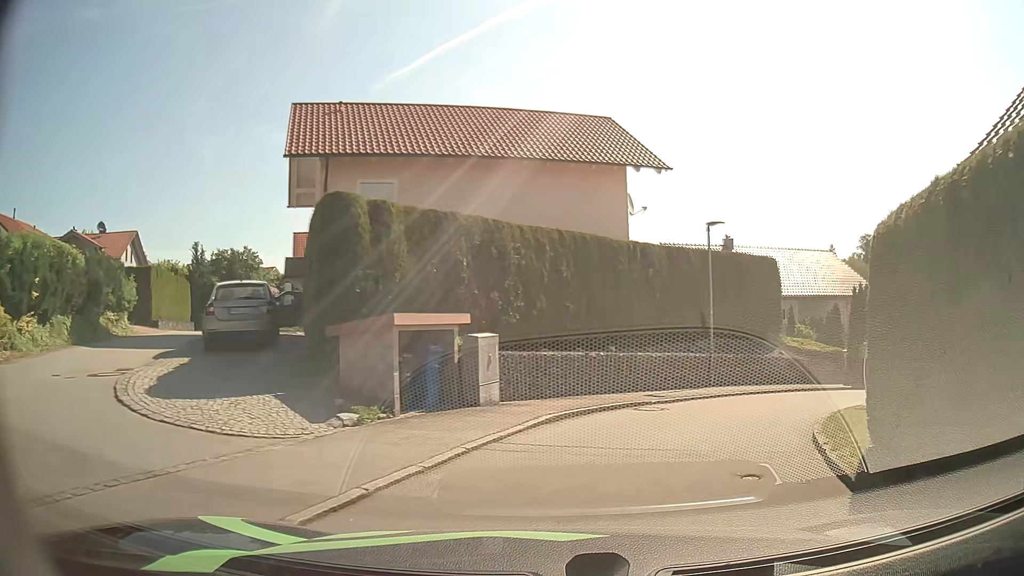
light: Day
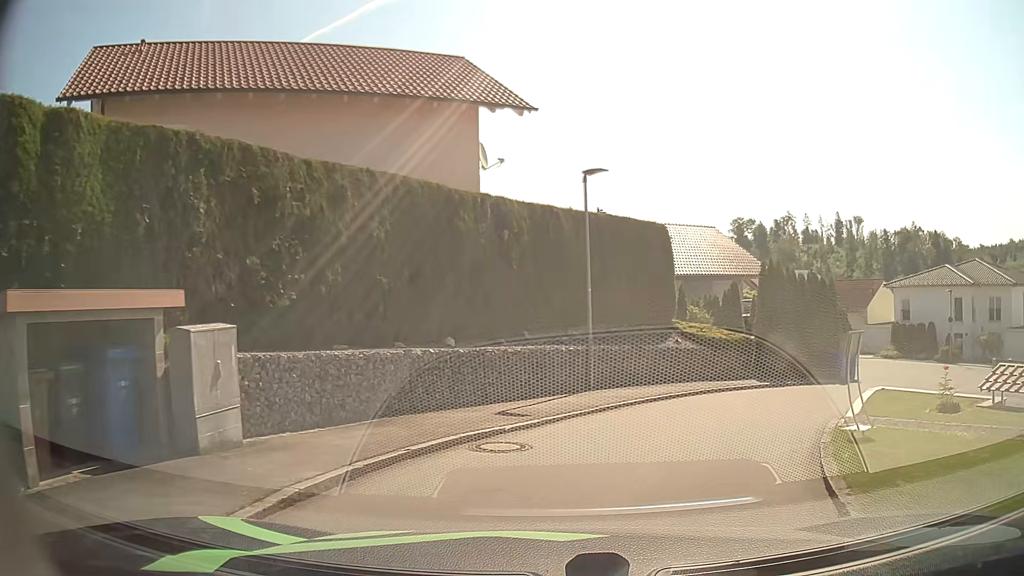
(+0.6, +5.3) m; +11°
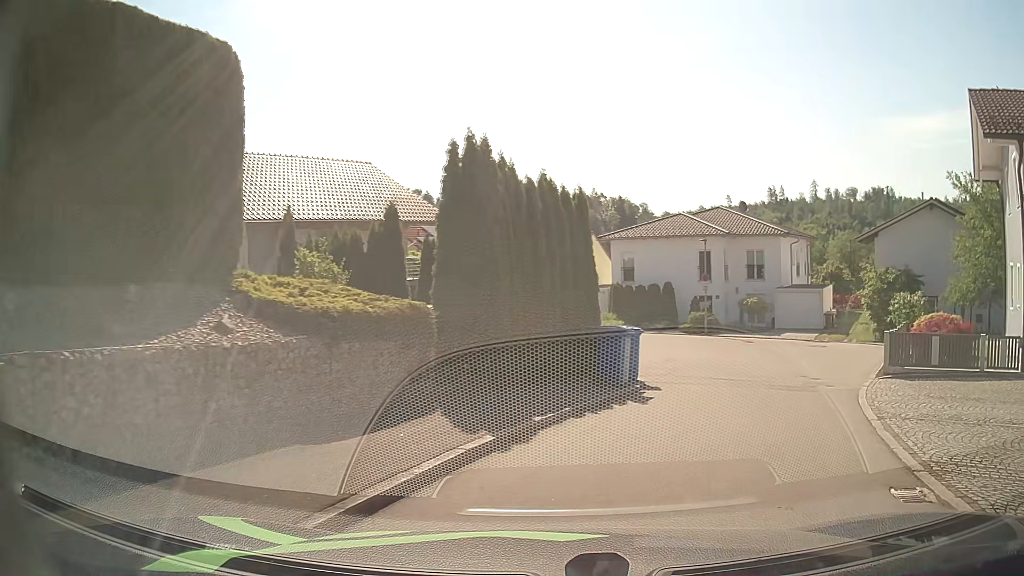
(+2.8, +12.7) m; +29°
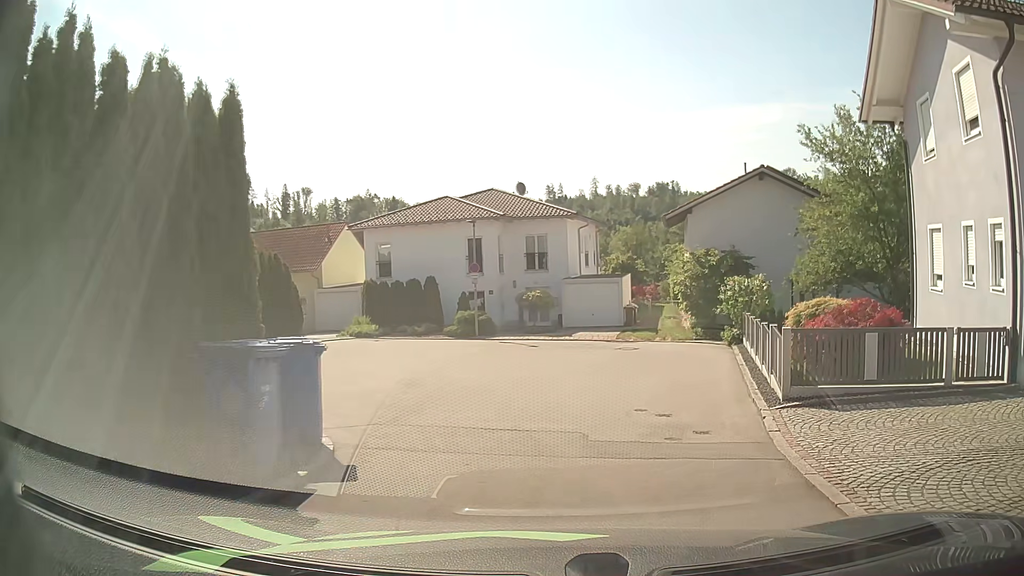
(+1.2, +6.8) m; +18°
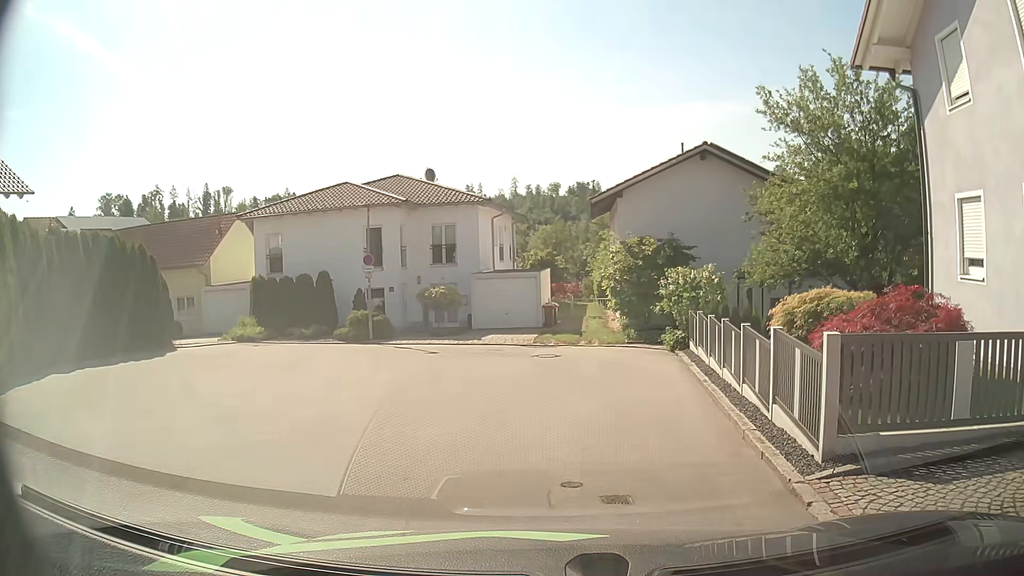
(+0.3, +4.2) m; +6°
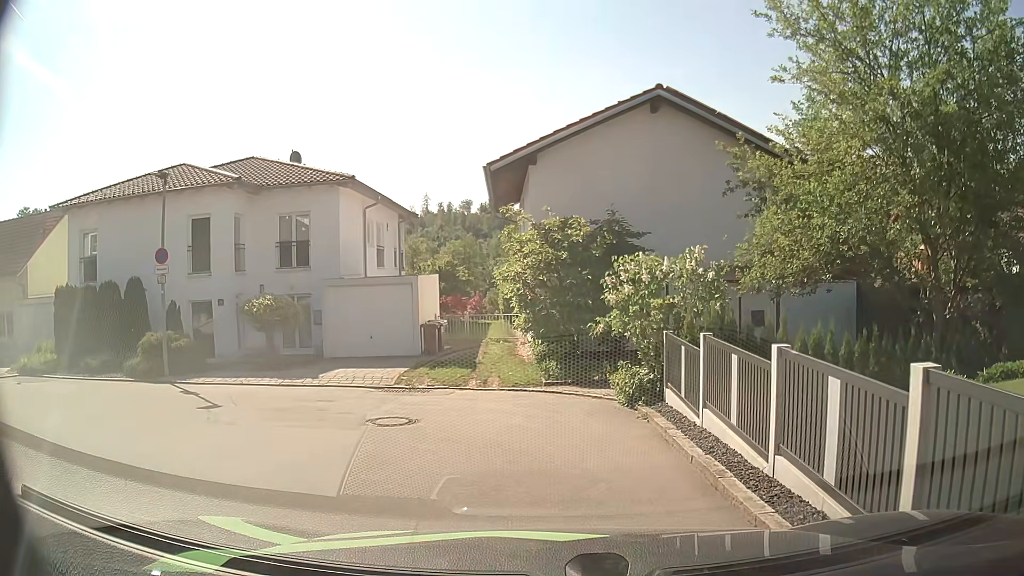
(+0.7, +8.8) m; +7°
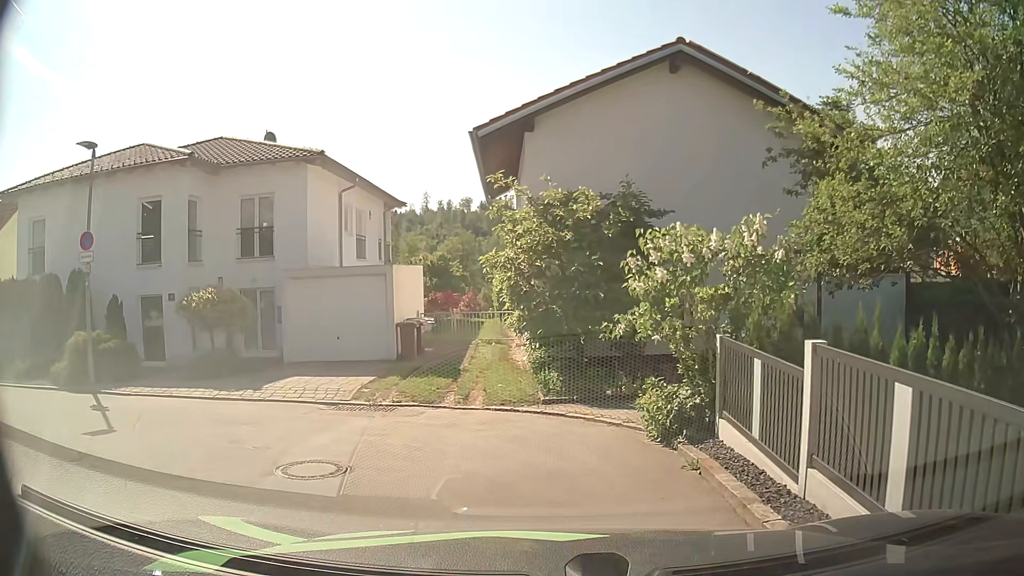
(0.0, +3.2) m; +2°
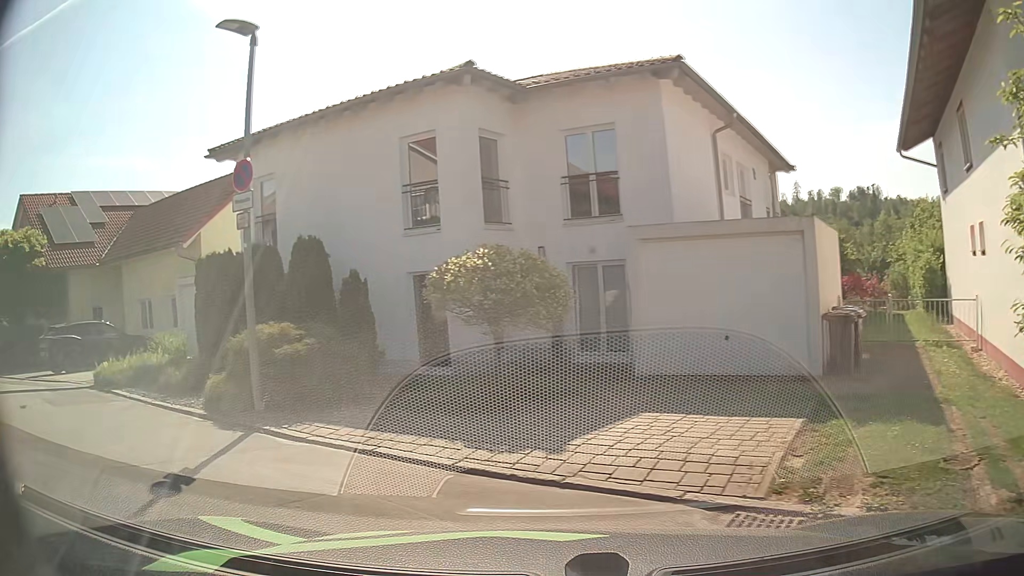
(-1.3, +6.7) m; -31°
